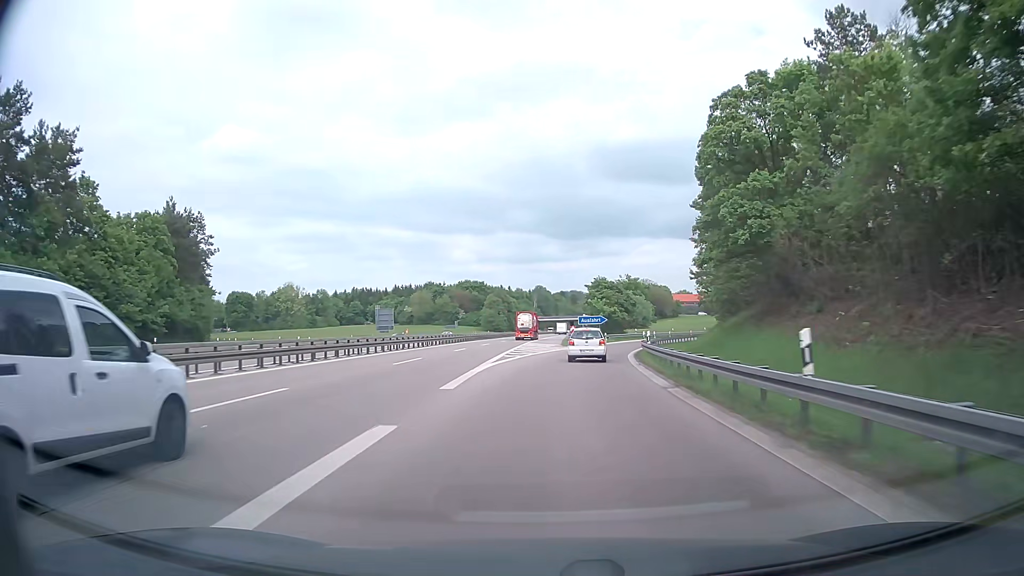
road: motorway_link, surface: asphalt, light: Day
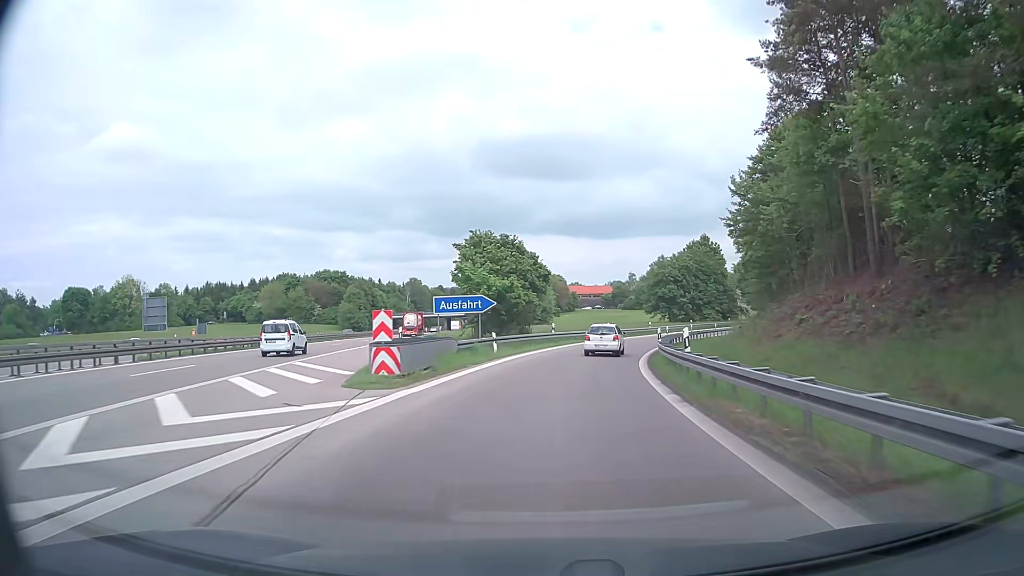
(+3.3, +43.3) m; +10°
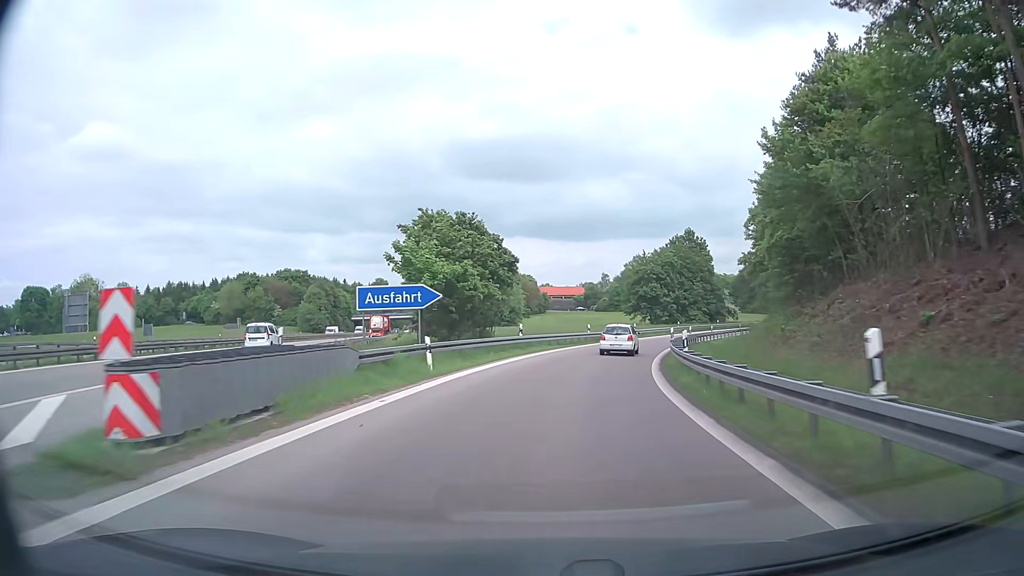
(+0.2, +10.3) m; +2°
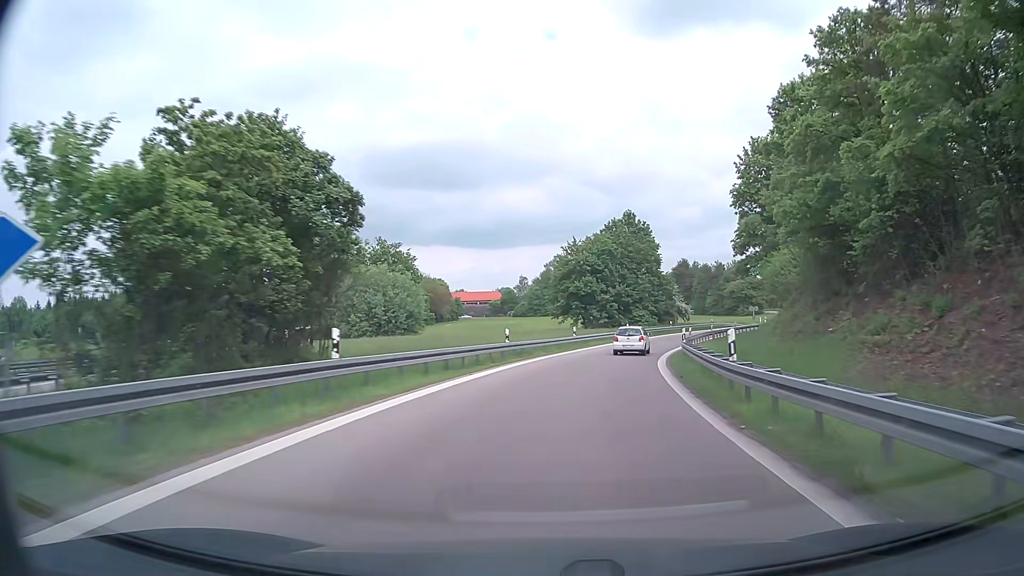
(+1.2, +20.1) m; +7°
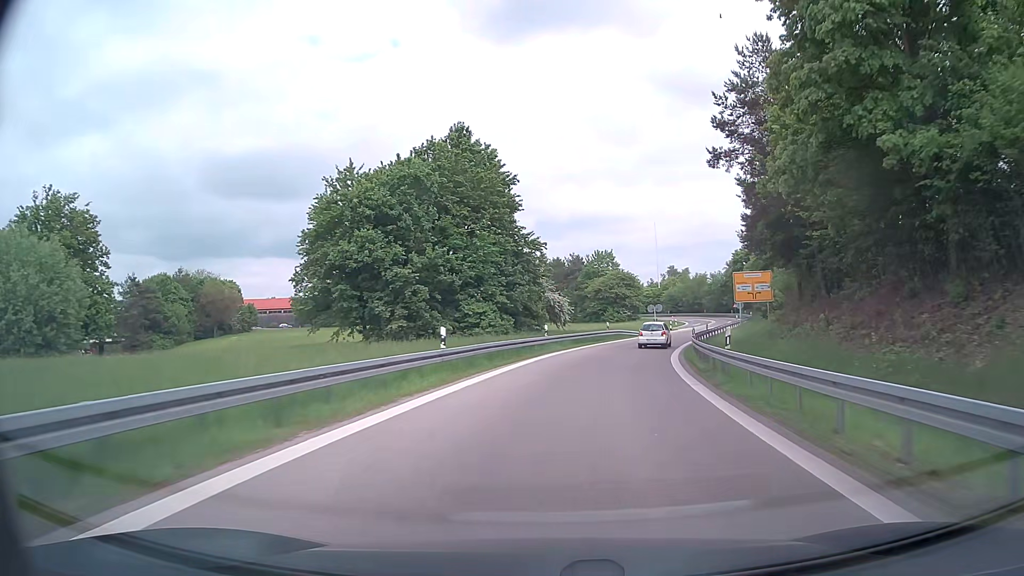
(+5.2, +40.3) m; +14°
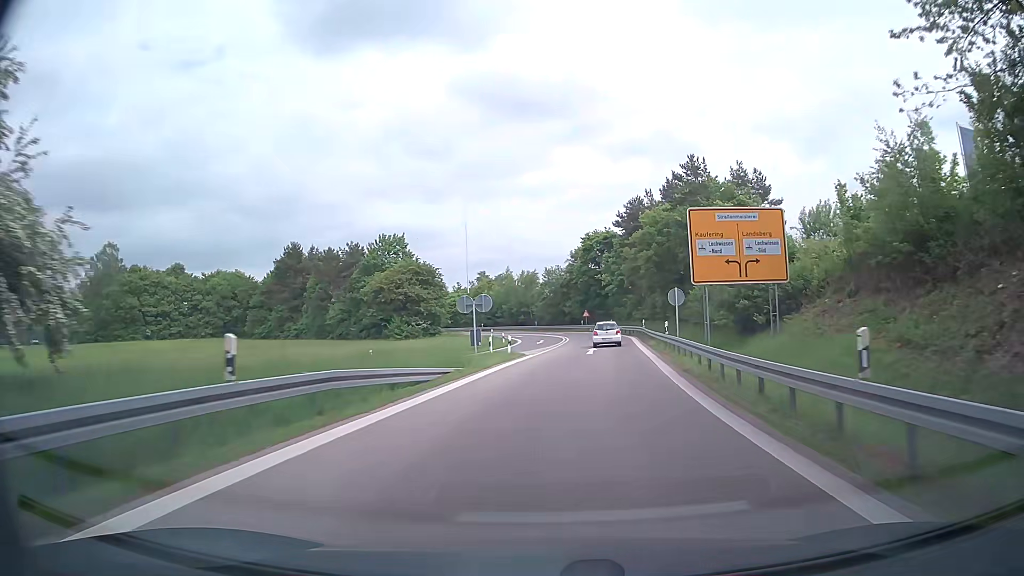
(+5.8, +40.9) m; +17°
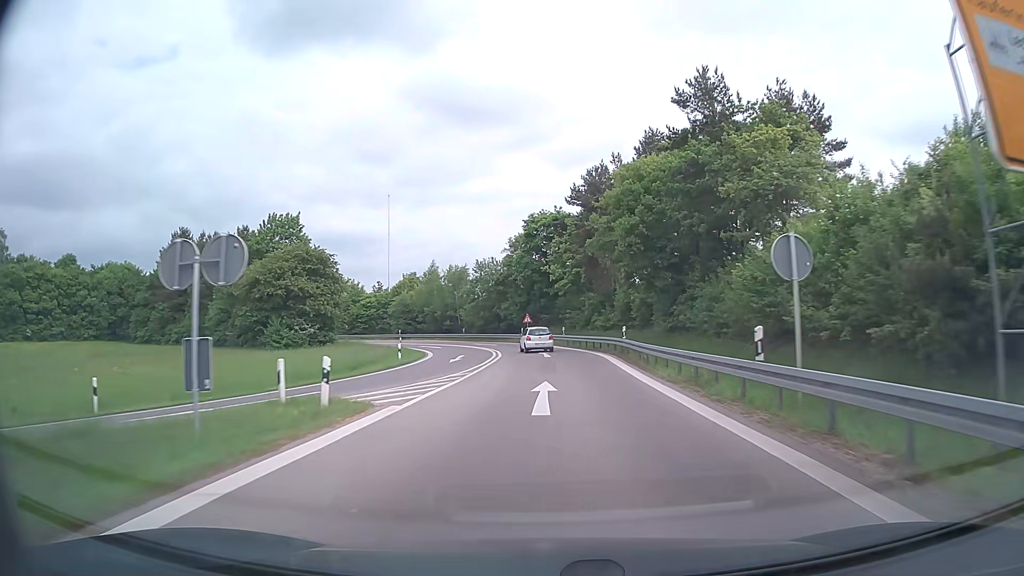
(+1.1, +20.2) m; +5°
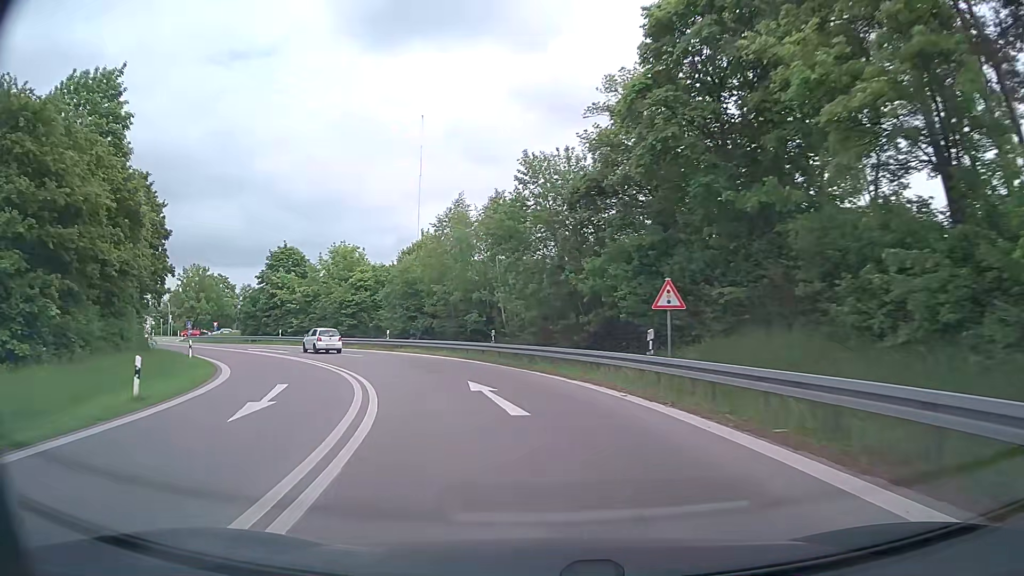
(-1.4, +45.8) m; -9°
(-1, +10) (-3, +20) (-6, +29) (-11, +38) (-17, +46) (-24, +53) (-32, +60) (-39, +66) (-46, +73) (-53, +81) m
